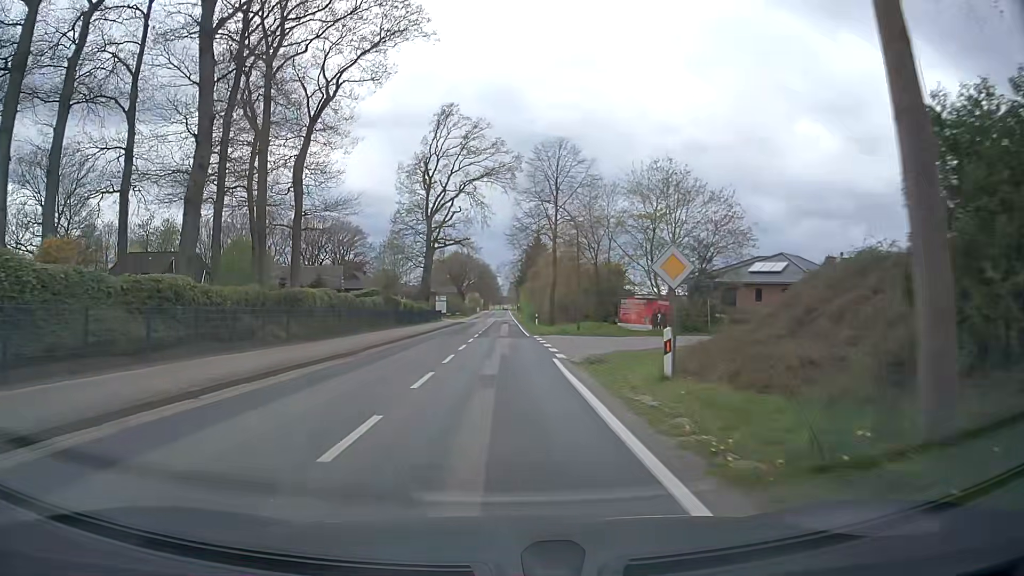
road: secondary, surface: asphalt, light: Day
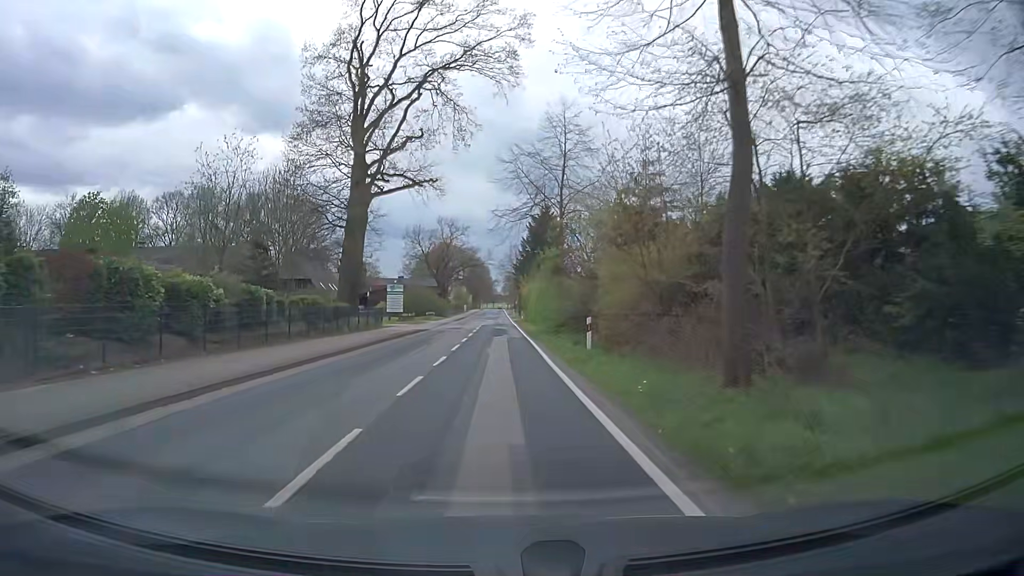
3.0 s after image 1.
(+0.2, +37.5) m; +1°
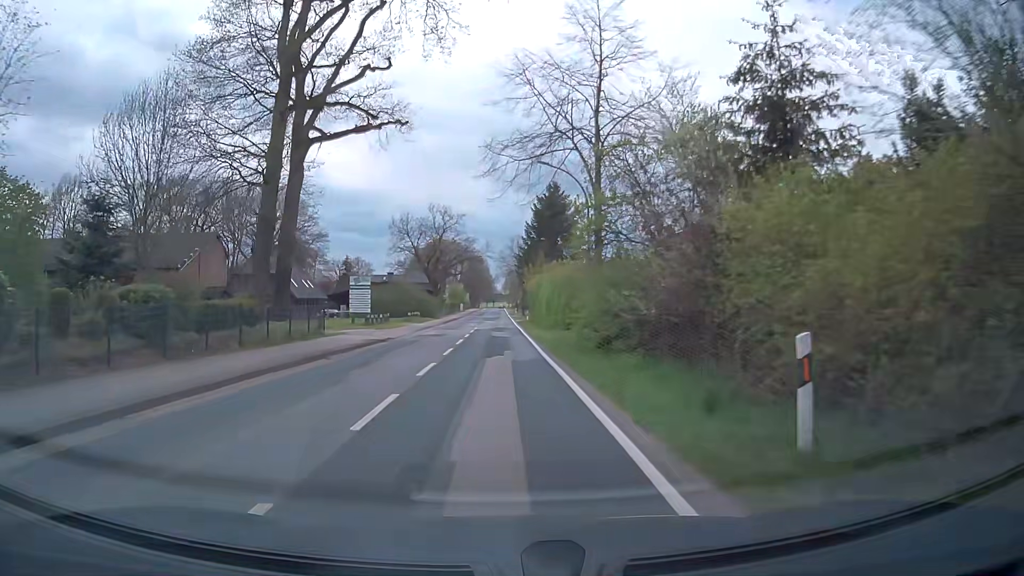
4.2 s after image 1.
(0.0, +14.9) m; 0°
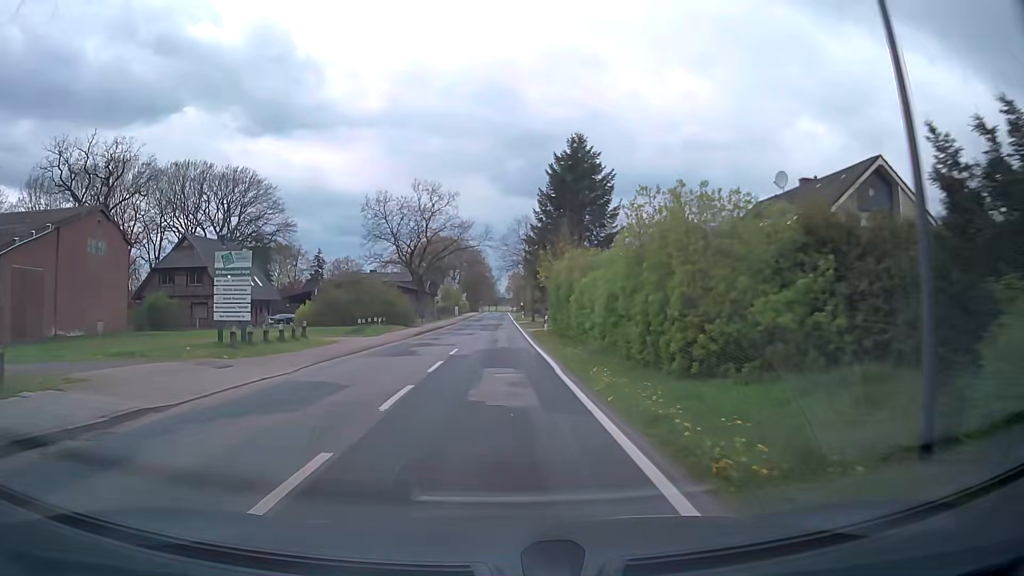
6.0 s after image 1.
(-0.1, +22.3) m; 0°
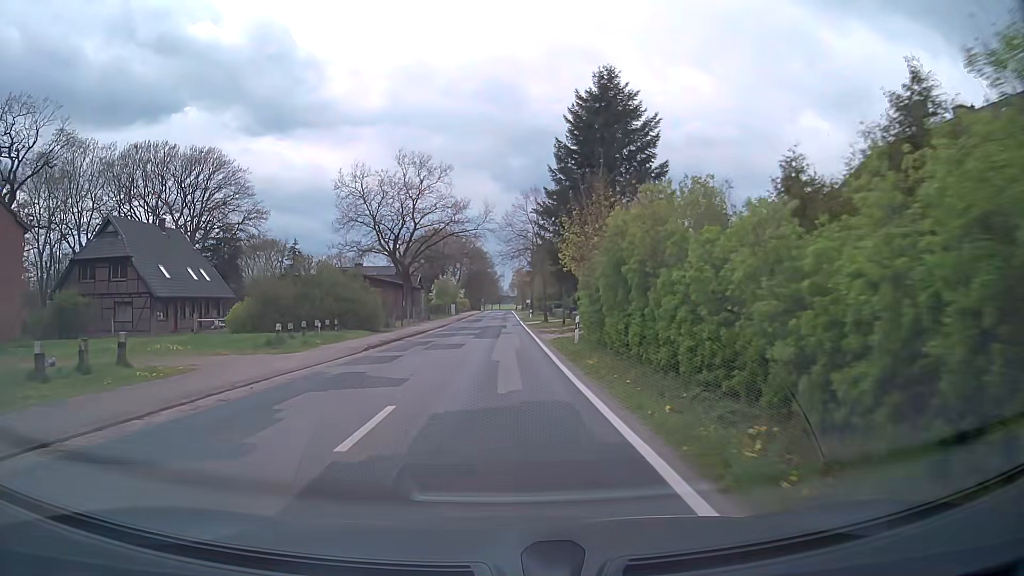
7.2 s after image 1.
(0.0, +14.9) m; -1°
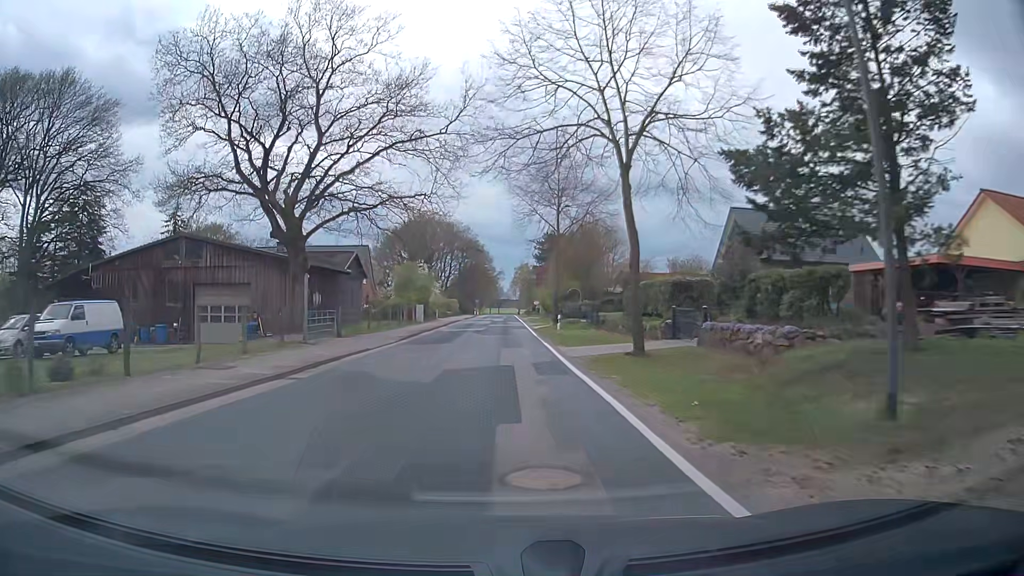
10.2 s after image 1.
(+0.2, +37.4) m; -1°
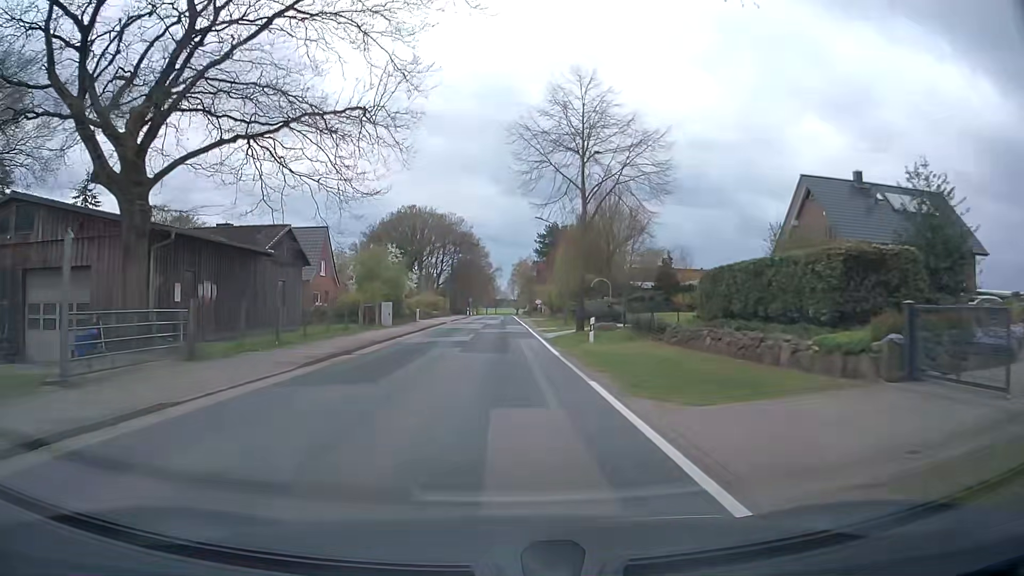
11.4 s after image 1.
(+0.3, +15.0) m; +1°
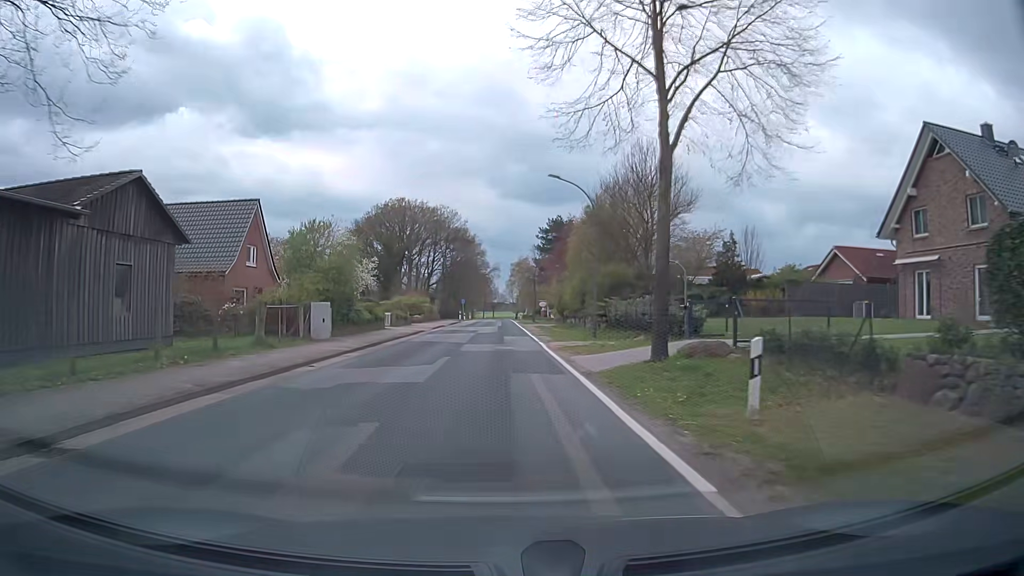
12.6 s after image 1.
(0.0, +14.9) m; 0°
(0, +10) (0, +20) (0, +30) (0, +40) (0, +50) (0, +60) (0, +70) (0, +80) (0, +90) (0, +100) m
